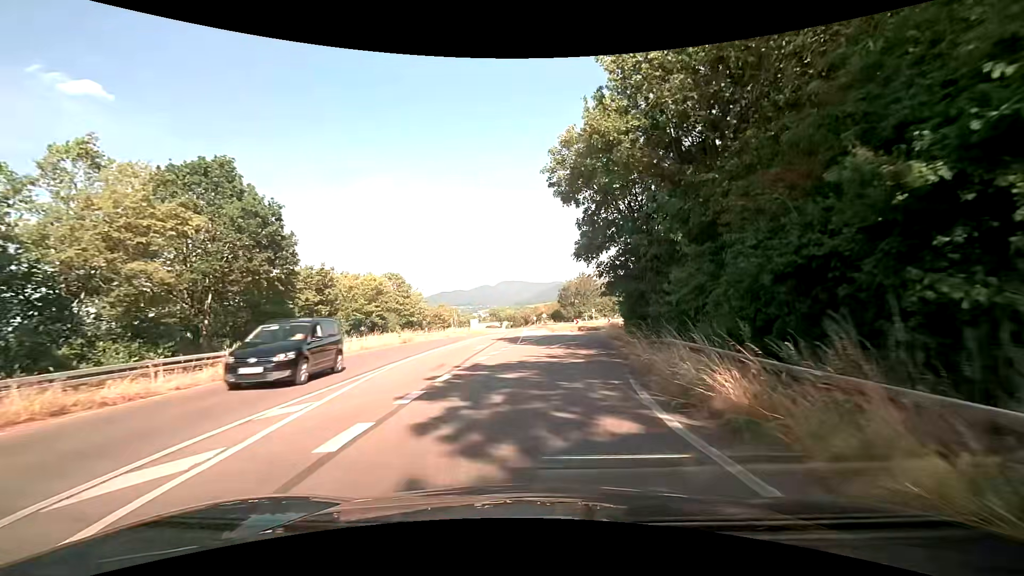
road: primary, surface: asphalt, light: Day
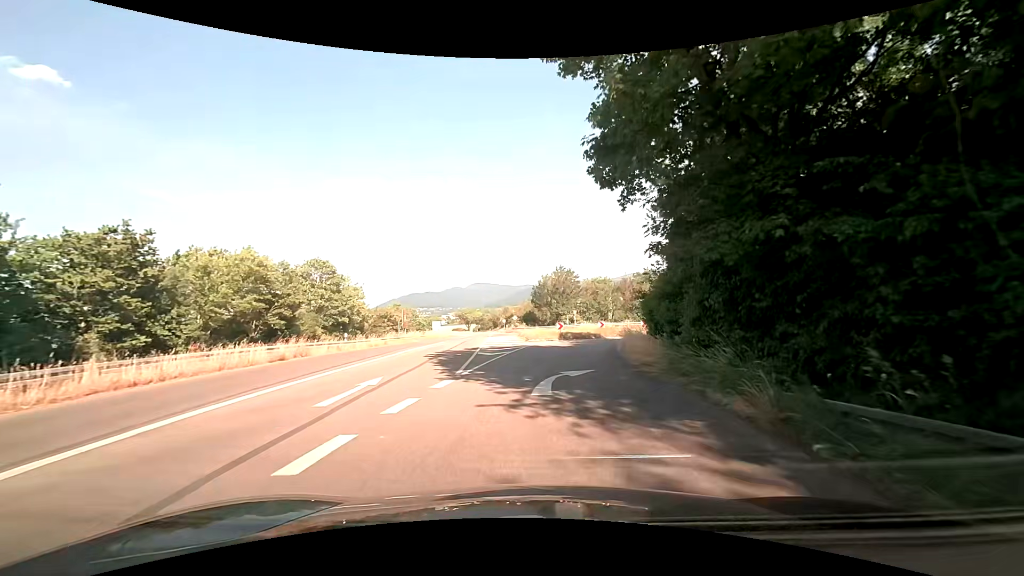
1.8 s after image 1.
(+0.7, +15.5) m; +5°
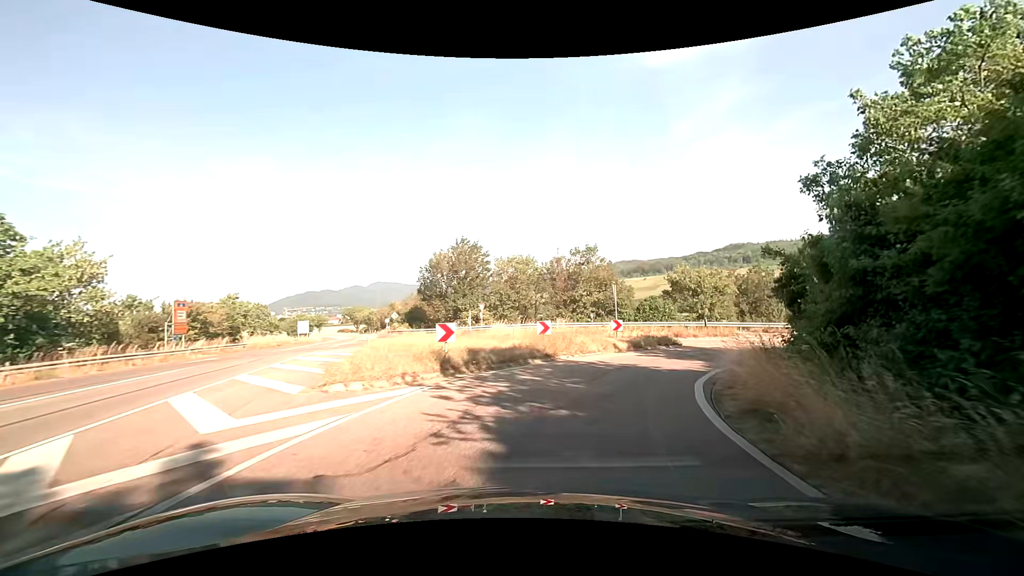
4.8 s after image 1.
(+1.7, +24.2) m; +11°
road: trunk_link
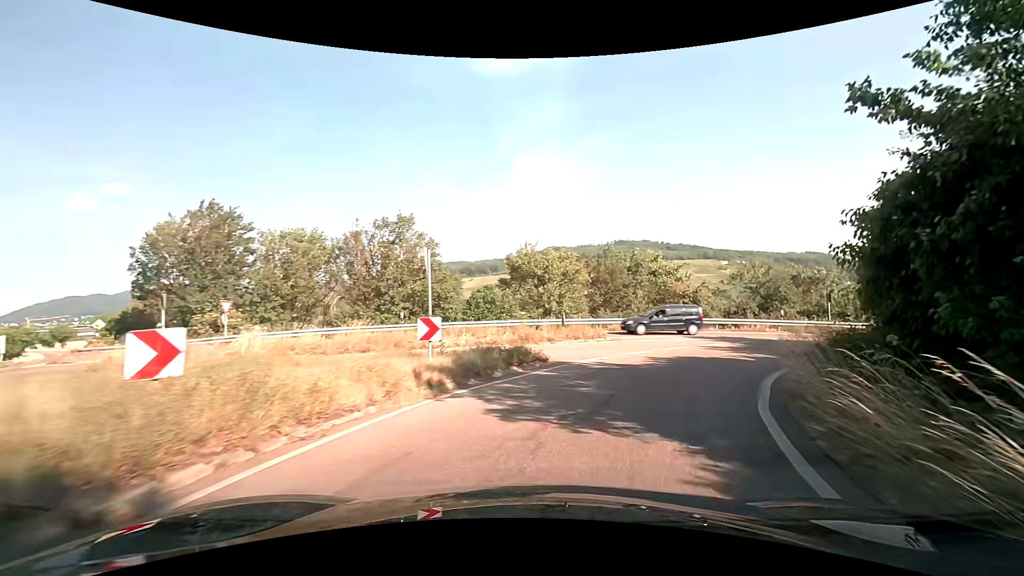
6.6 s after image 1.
(+2.0, +12.8) m; +19°
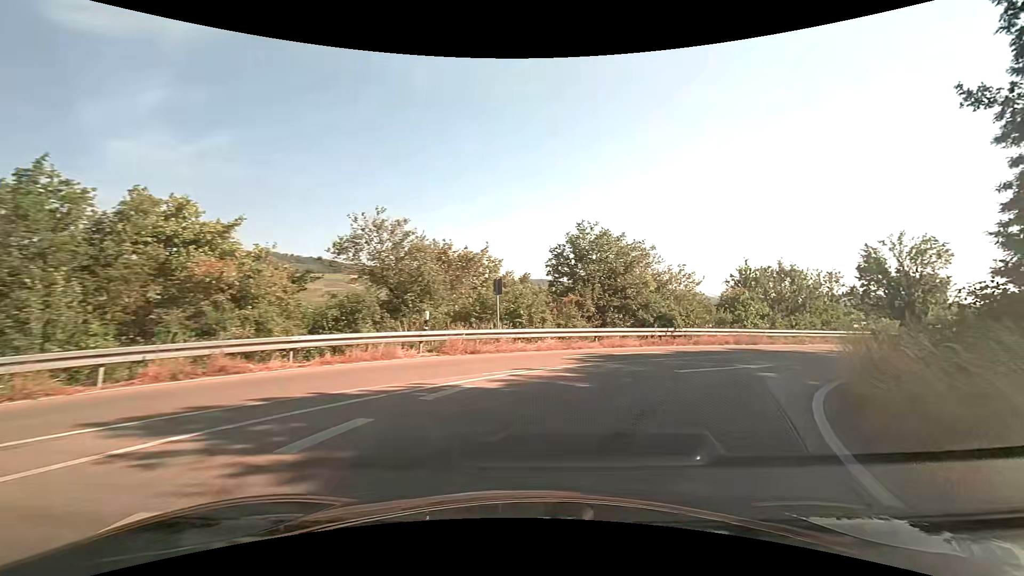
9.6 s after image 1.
(+7.3, +18.8) m; +41°
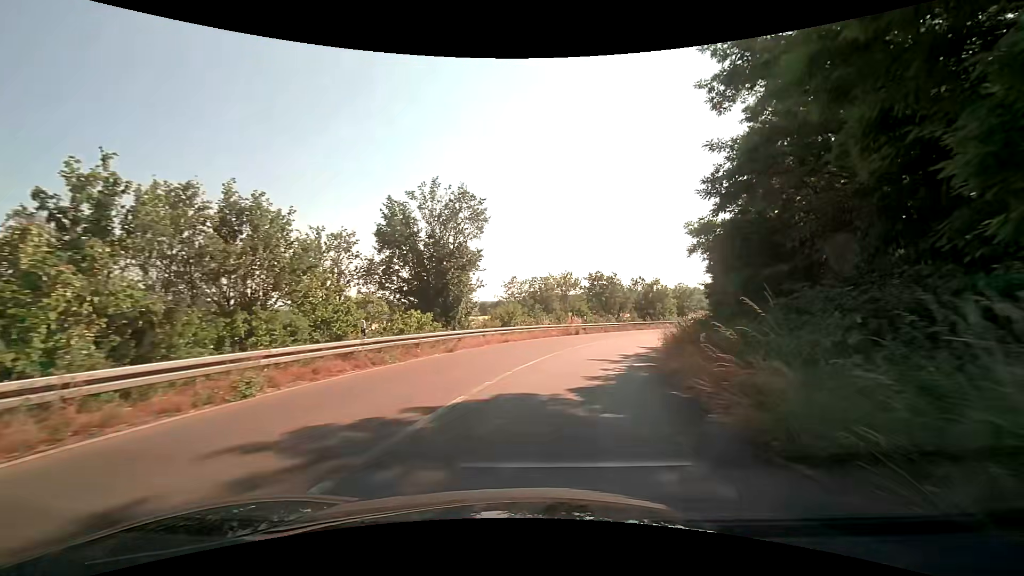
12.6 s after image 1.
(+10.3, +19.8) m; +50°
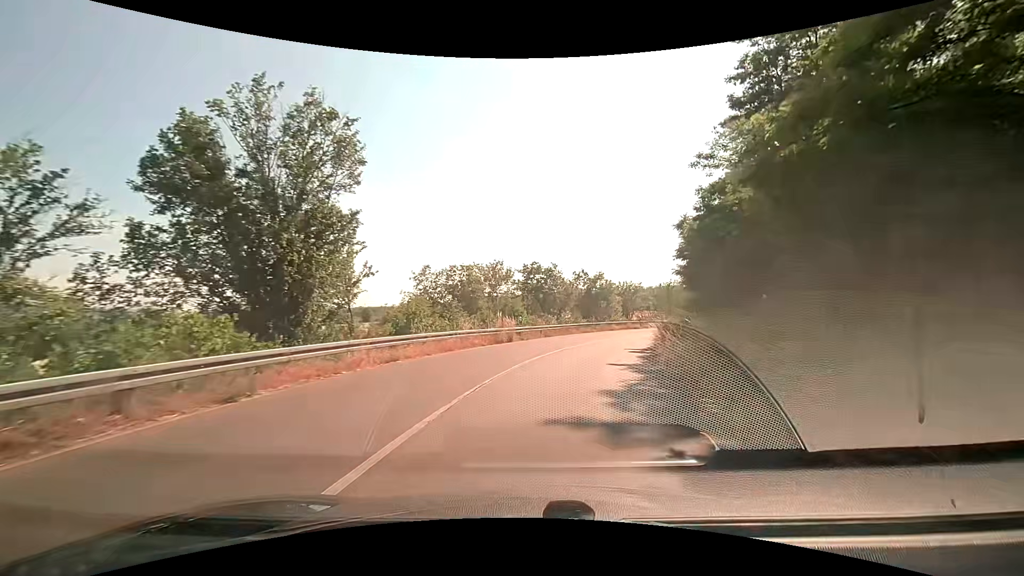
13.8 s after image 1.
(+0.7, +10.3) m; +7°
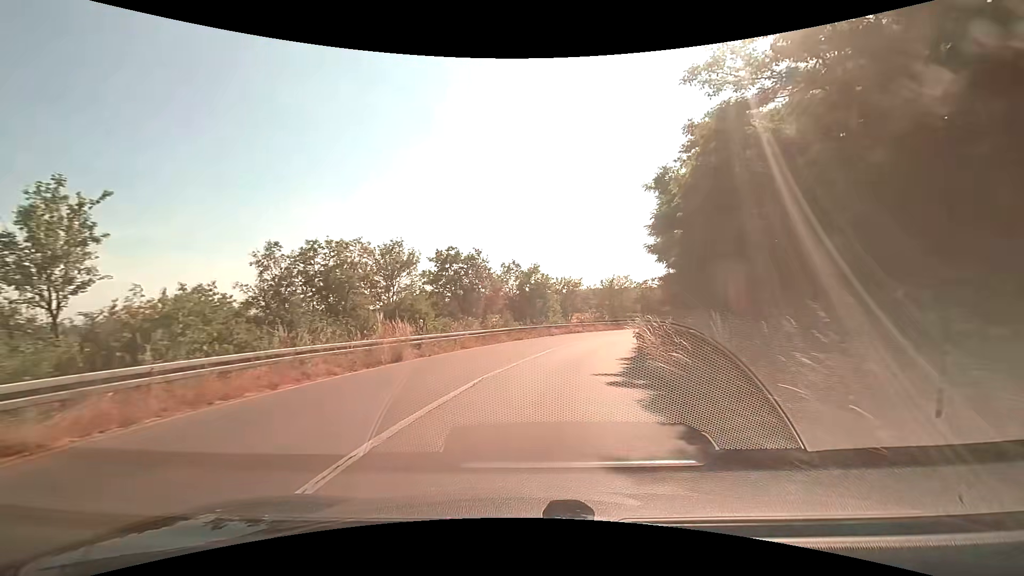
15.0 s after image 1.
(+0.8, +10.6) m; +8°
